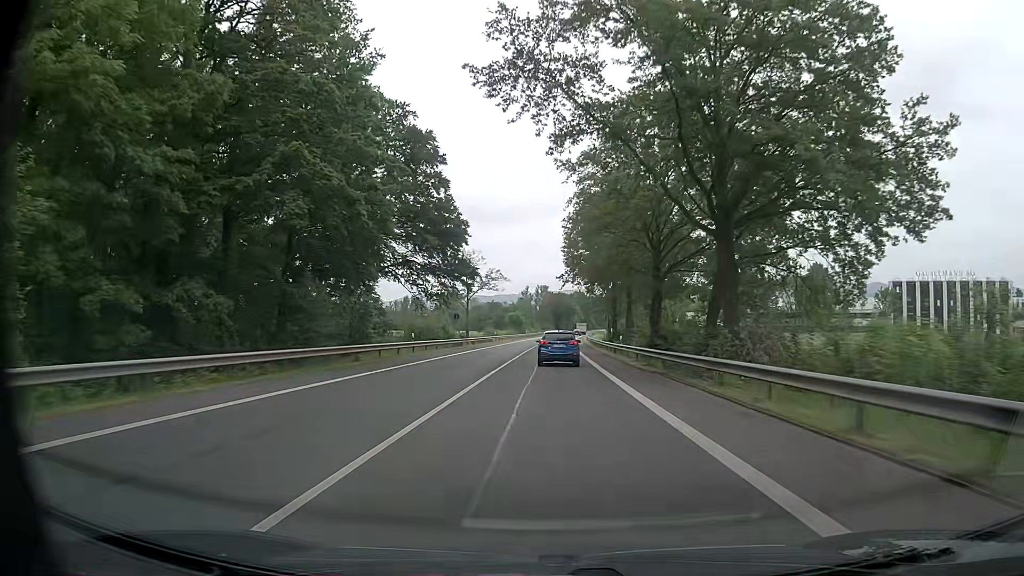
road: primary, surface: asphalt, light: Day
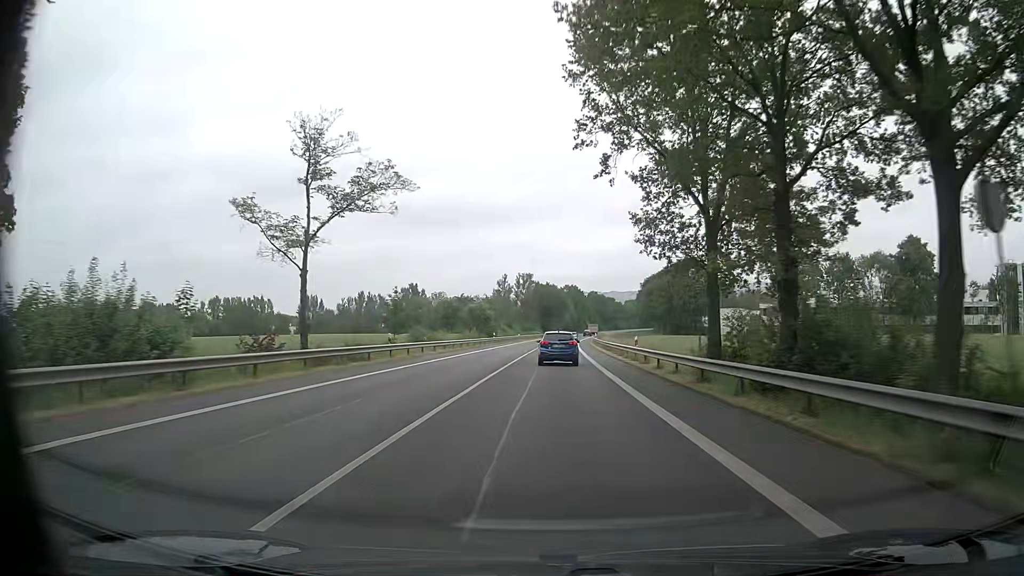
(+0.9, +54.5) m; +2°
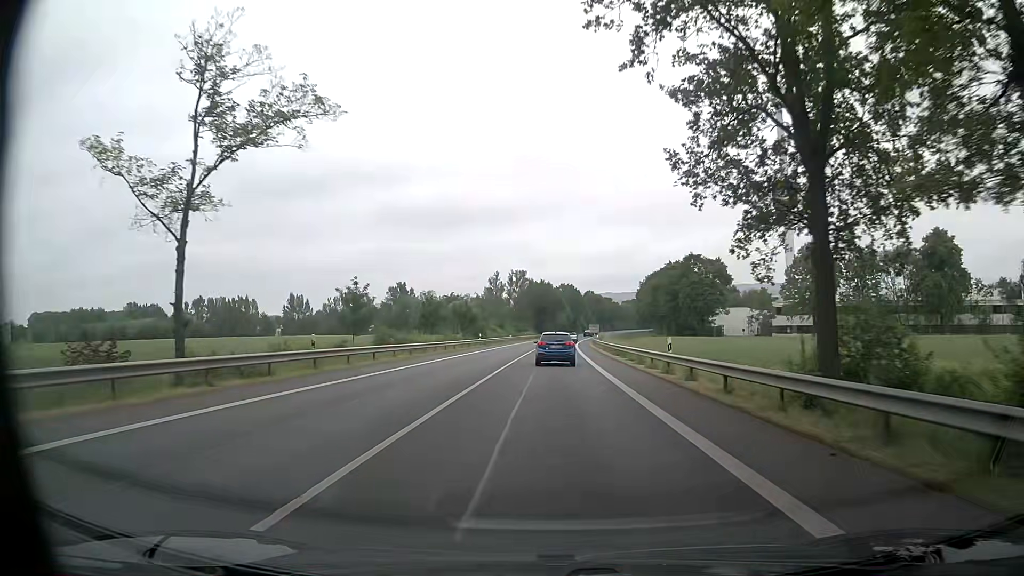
(0.0, +10.9) m; 0°
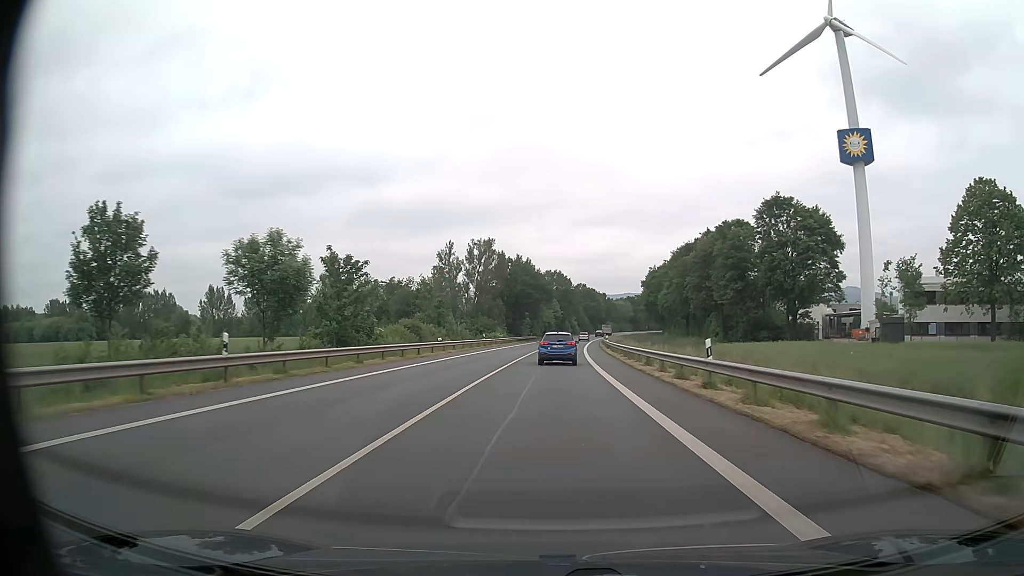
(+0.9, +55.0) m; +2°
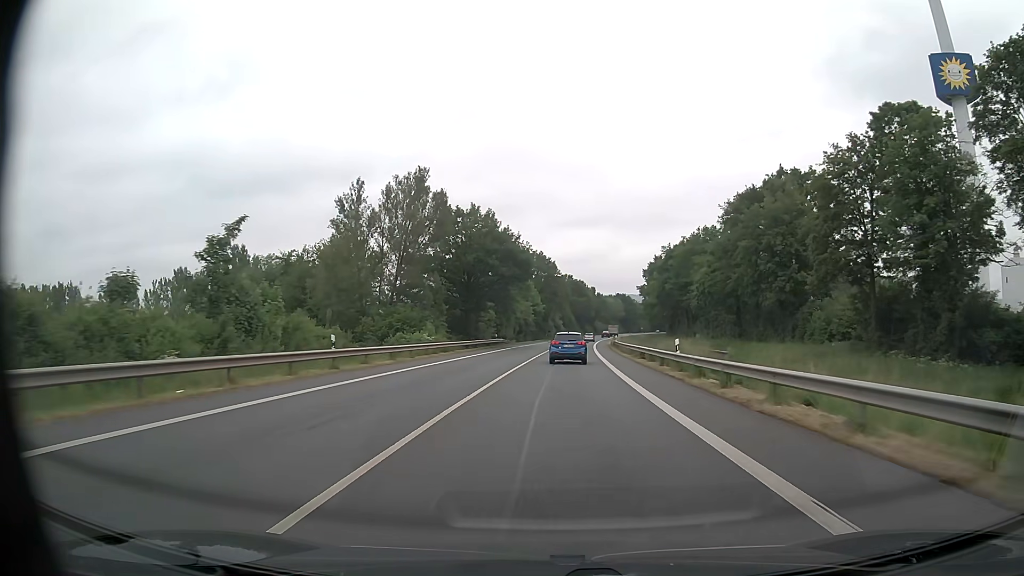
(+0.5, +44.7) m; +2°
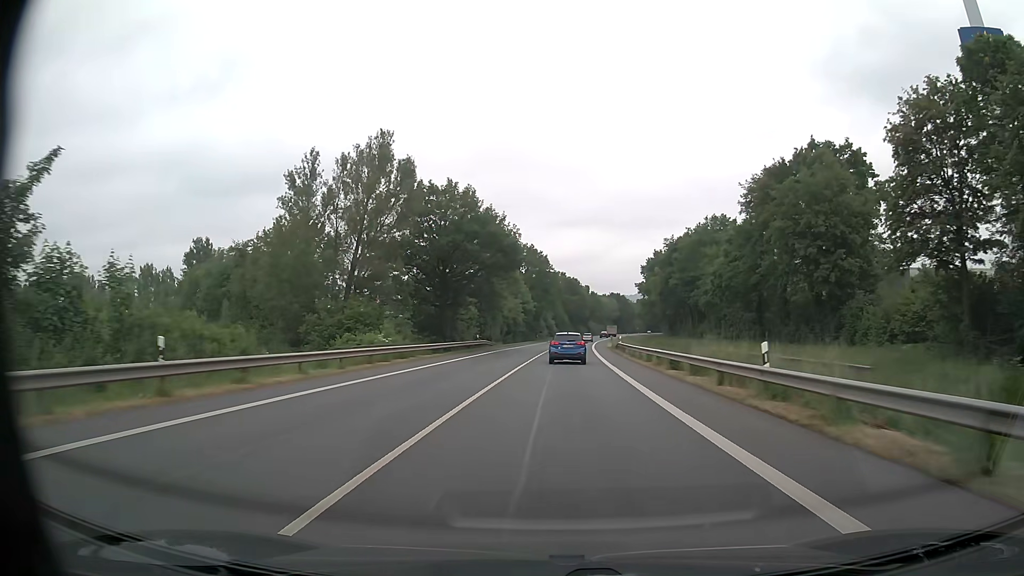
(+0.1, +11.2) m; +1°
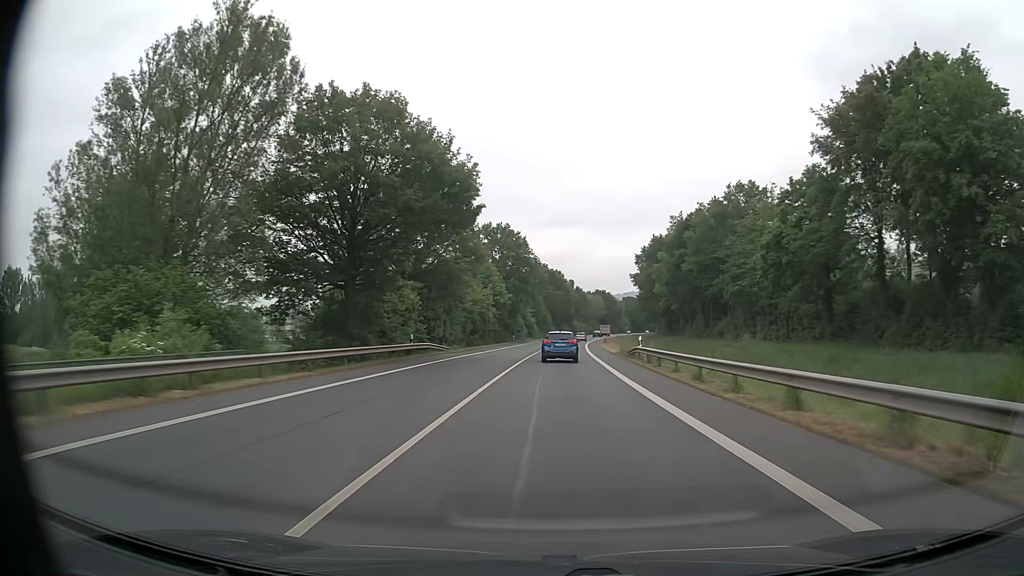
(+0.3, +22.4) m; +2°
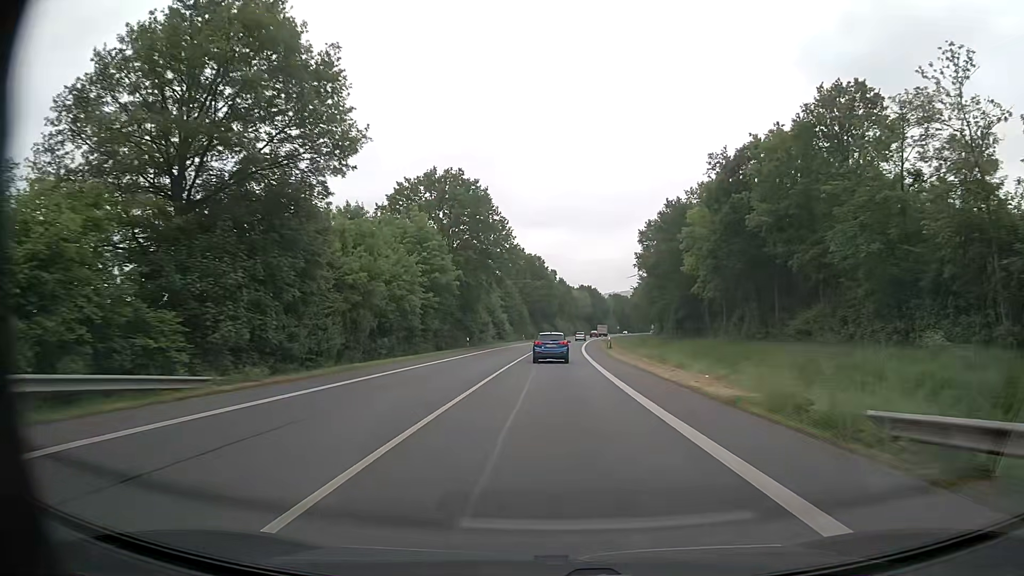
(+0.6, +33.7) m; +2°
(0, +10) (0, +20) (0, +30) (+1, +40) (+1, +50) (+1, +60) (+2, +70) (+2, +80) (+3, +90) (+4, +100) m
